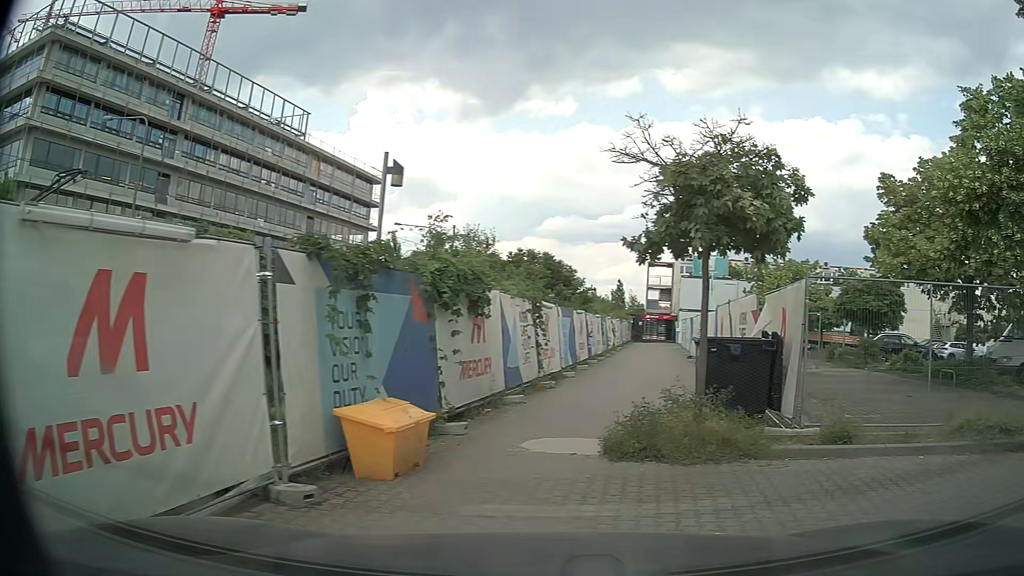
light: Day
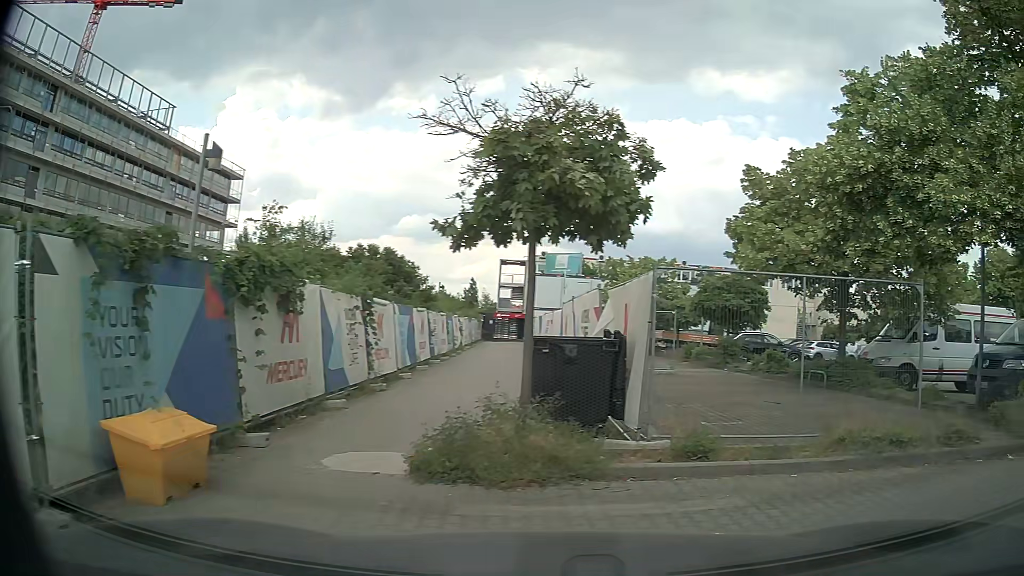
(+0.1, +1.1) m; +11°
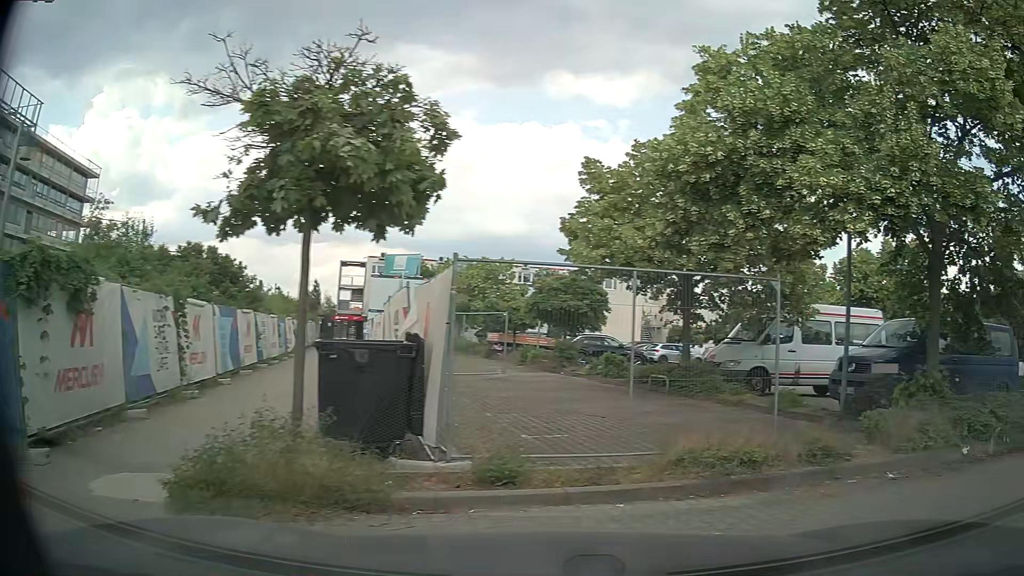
(+0.1, +1.1) m; +13°
